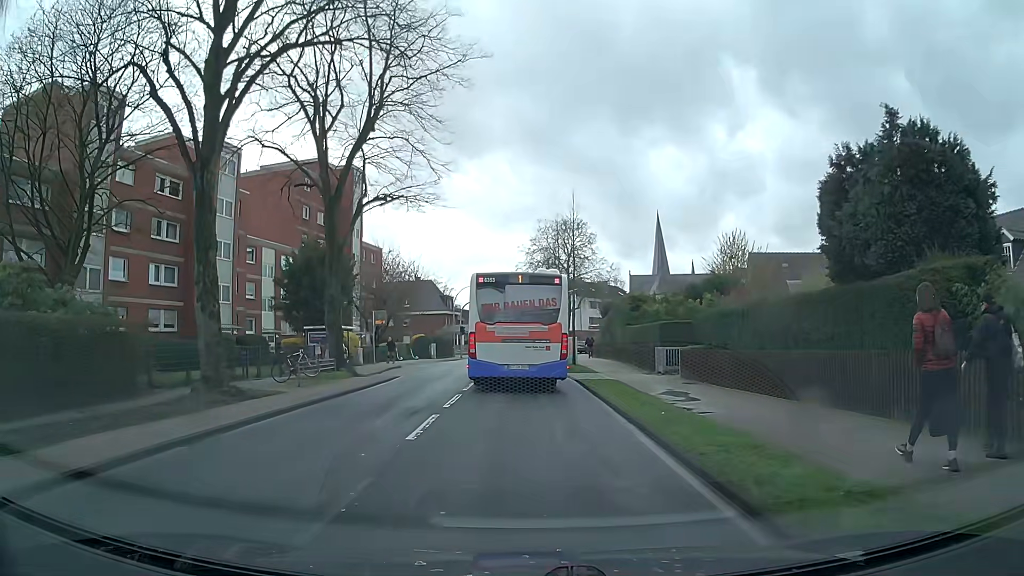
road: secondary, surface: asphalt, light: Day
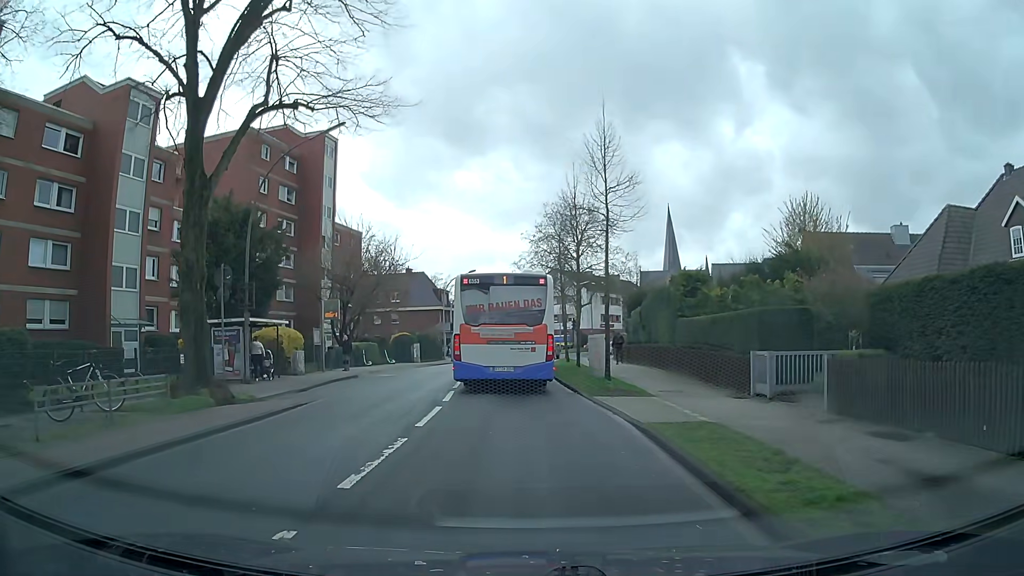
(-0.1, +12.2) m; -2°
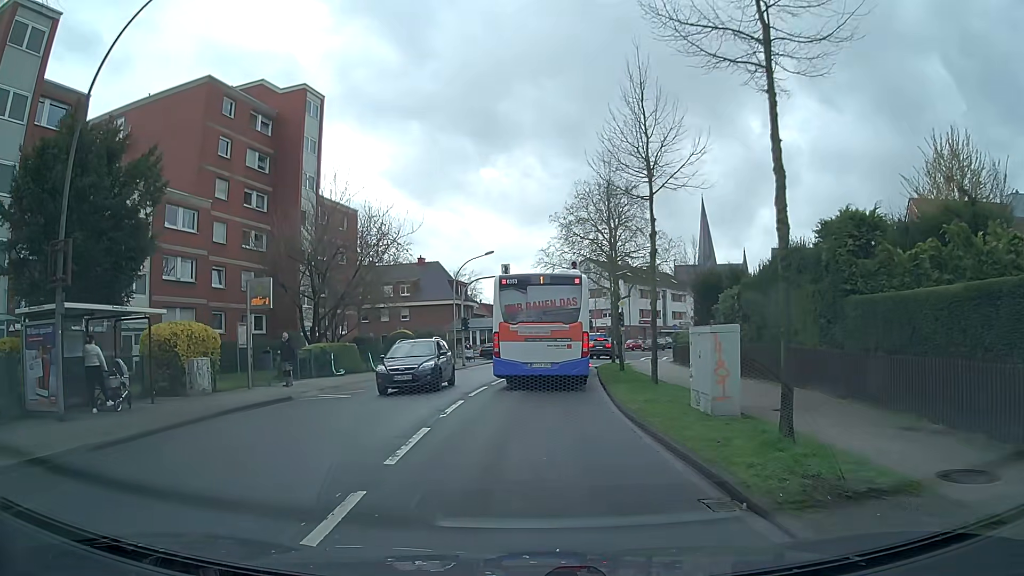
(+0.1, +12.3) m; -1°
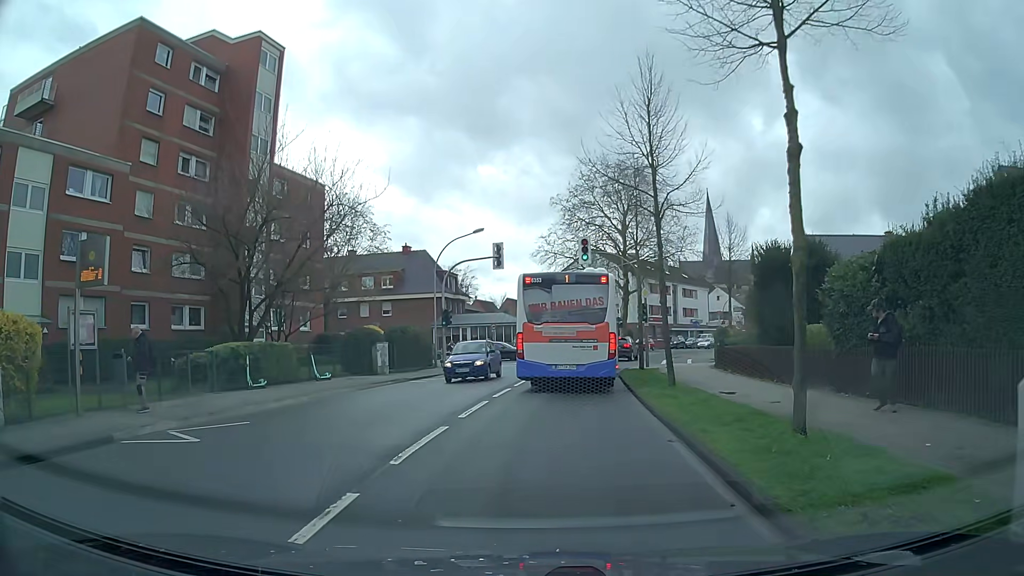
(0.0, +9.3) m; 0°
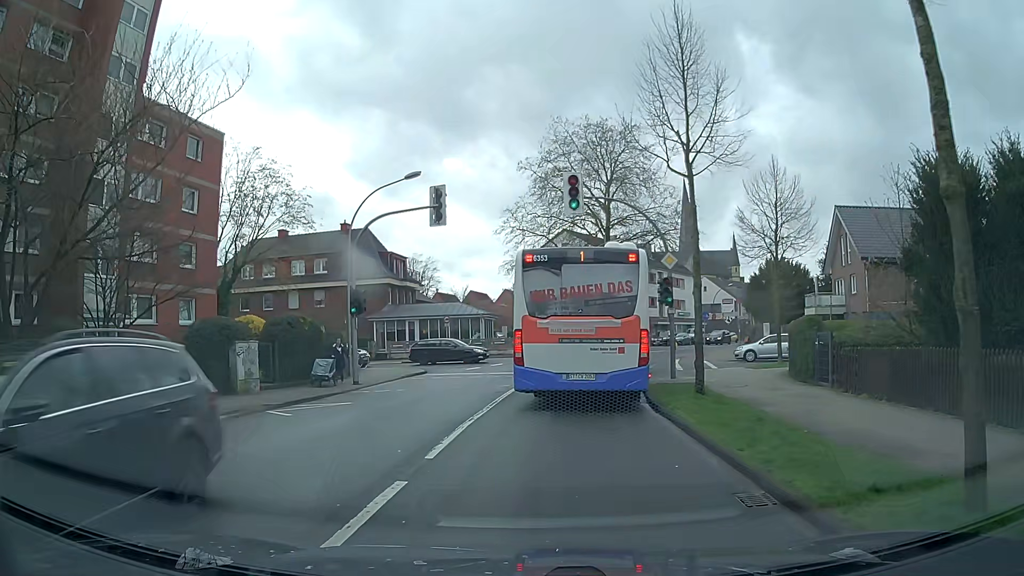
(+0.3, +12.7) m; +4°
